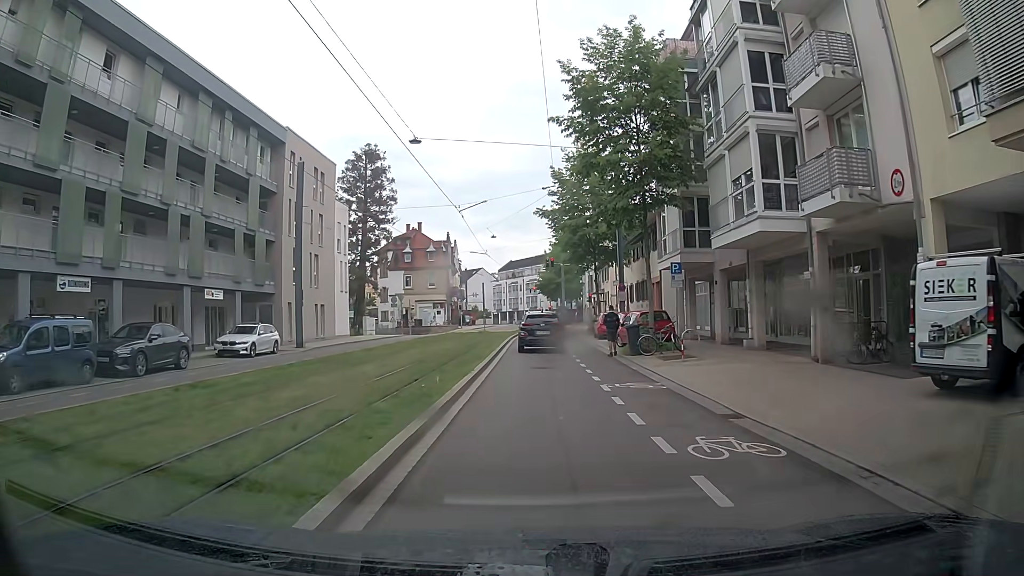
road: tertiary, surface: asphalt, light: Day
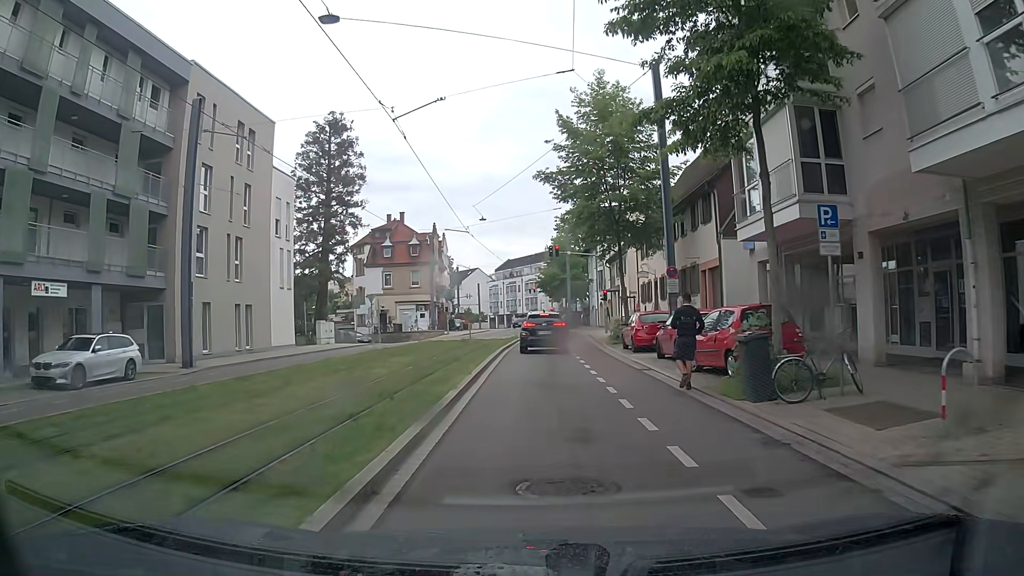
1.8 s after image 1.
(+0.3, +12.8) m; +1°
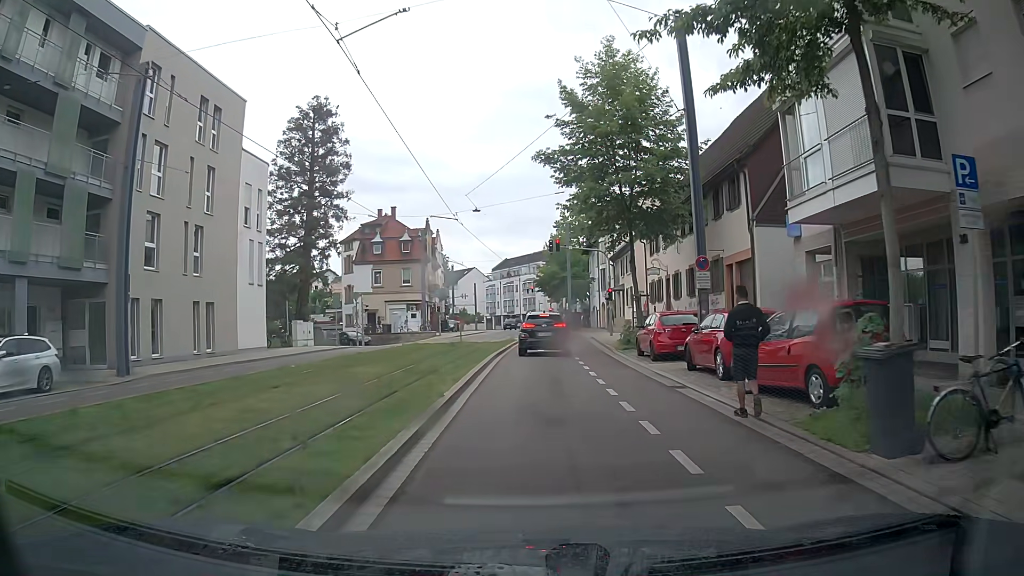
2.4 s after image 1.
(0.0, +4.3) m; 0°
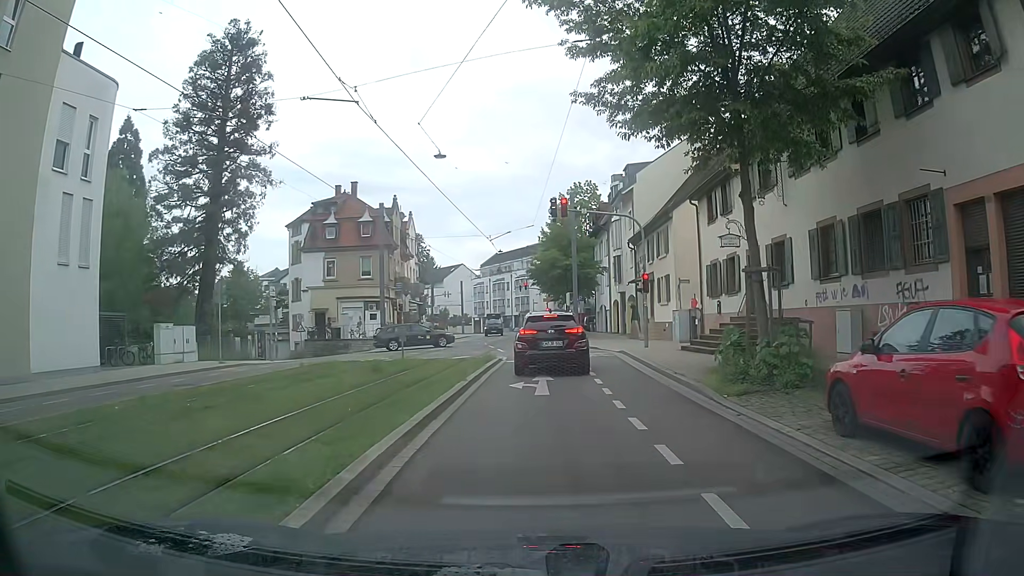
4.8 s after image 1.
(0.0, +15.5) m; 0°
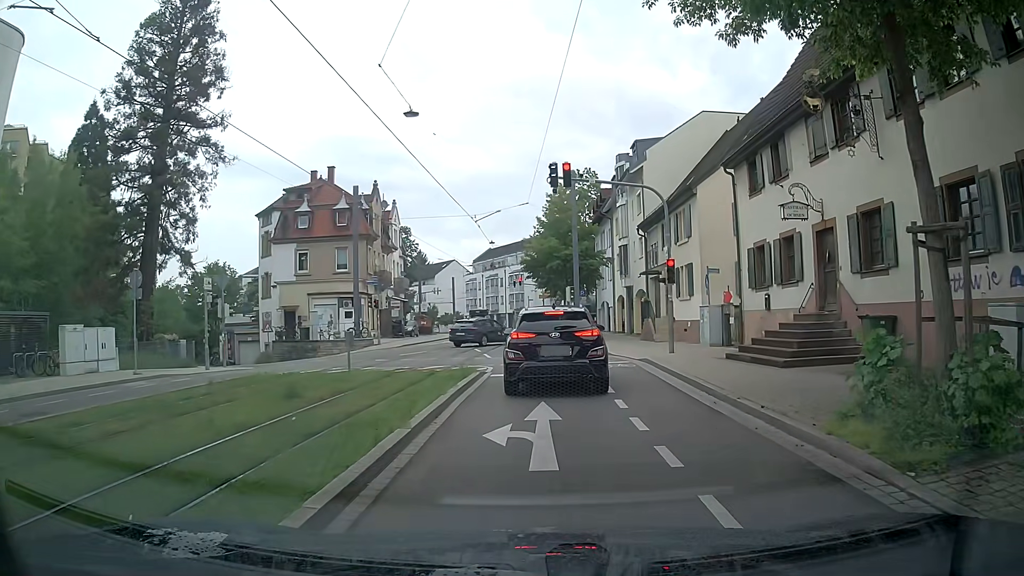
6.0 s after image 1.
(+0.1, +6.0) m; 0°
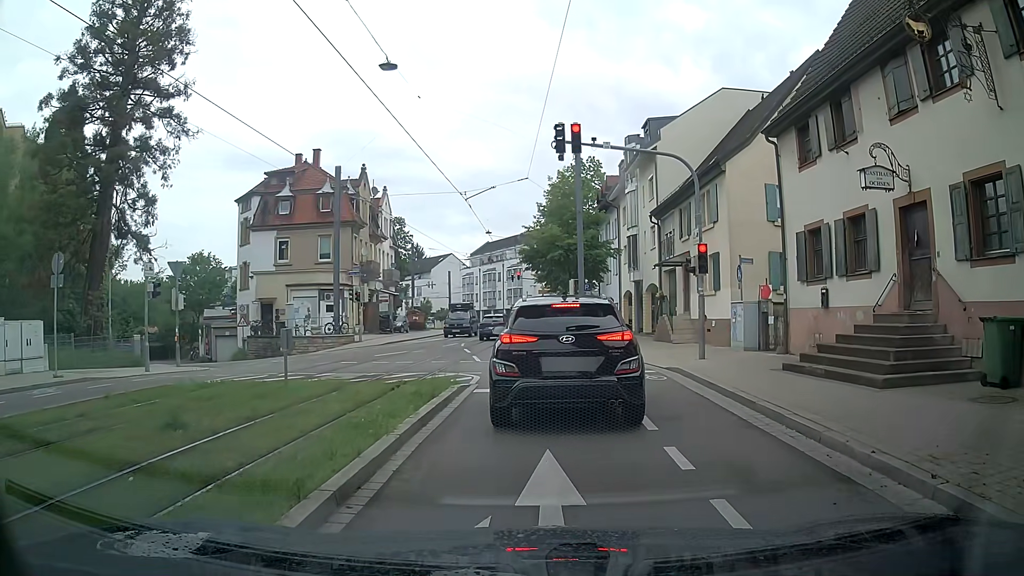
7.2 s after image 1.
(0.0, +4.1) m; +1°
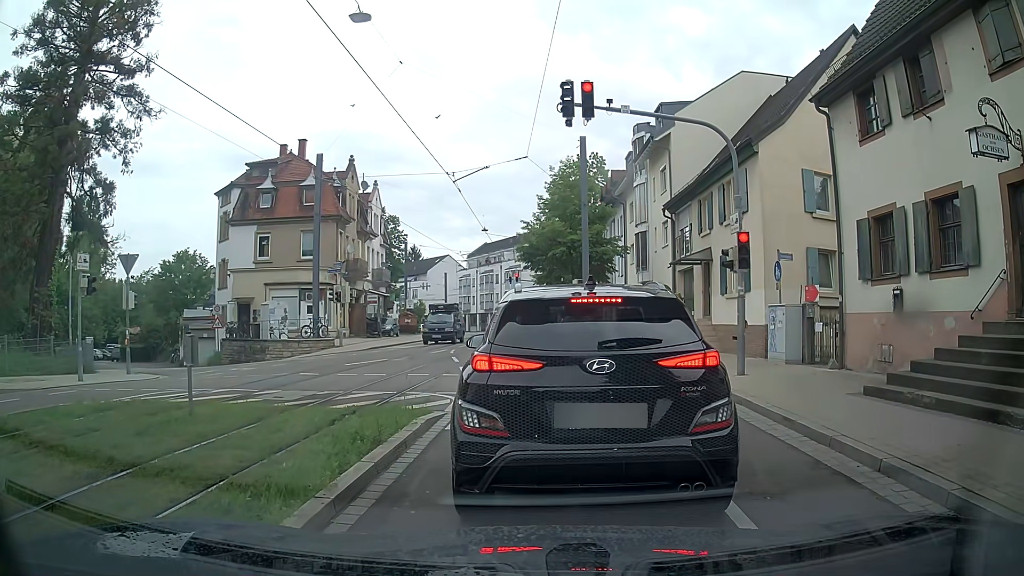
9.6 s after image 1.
(0.0, +3.4) m; 0°
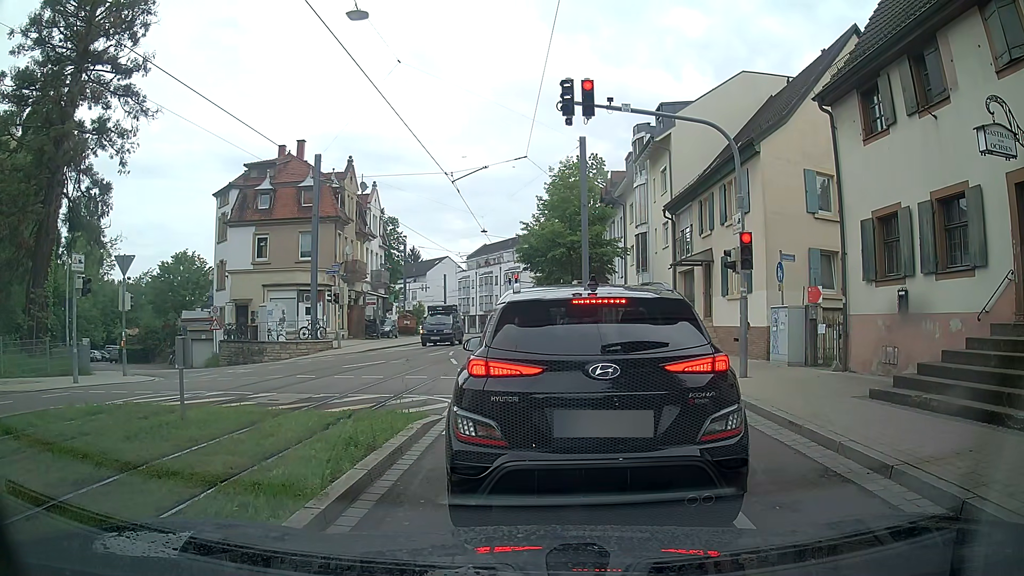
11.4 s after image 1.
(0.0, +0.3) m; 0°
(0, +10) (0, +20) (-1, +30) (-1, +40) (-1, +50) (-1, +60) (-1, +70) (-2, +80) (-4, +90) (-6, +99) m
